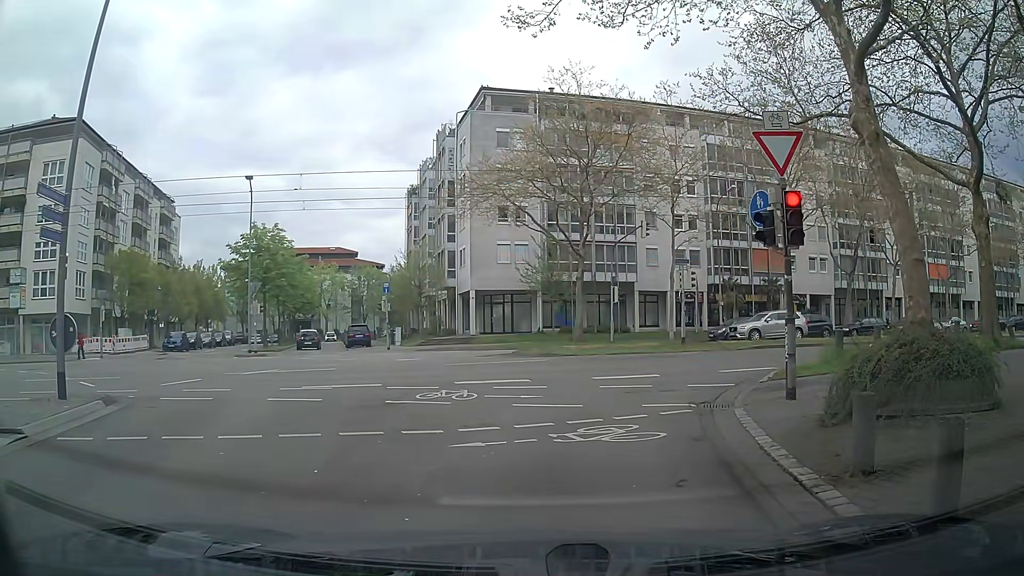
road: residential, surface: asphalt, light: Day
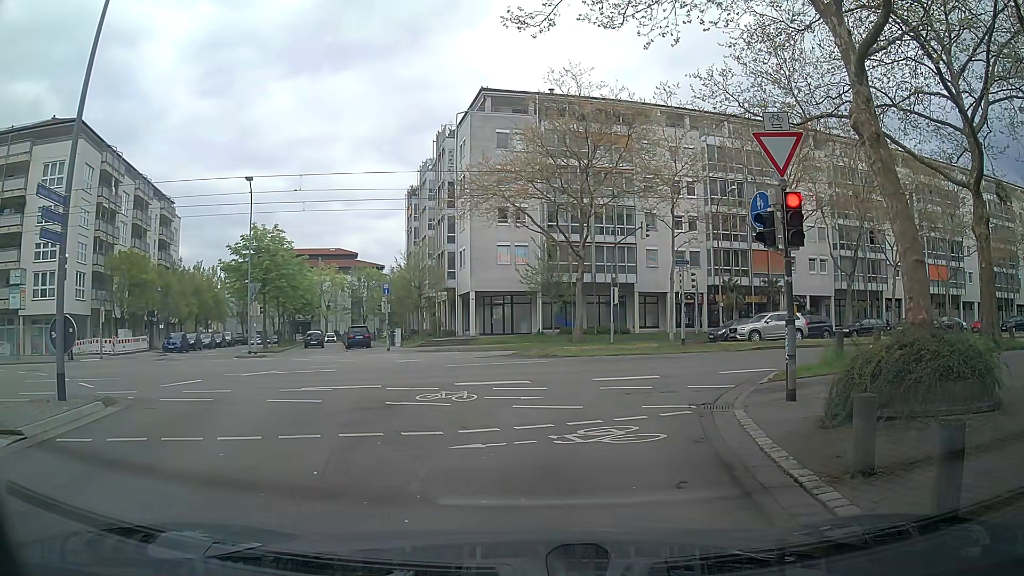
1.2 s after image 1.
(0.0, +0.1) m; 0°
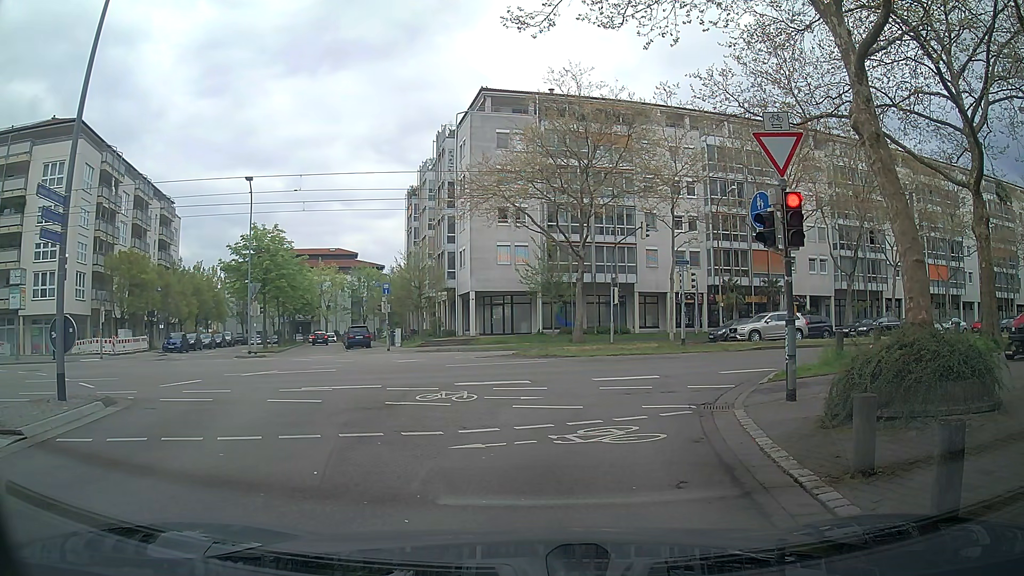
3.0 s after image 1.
(0.0, 0.0) m; 0°
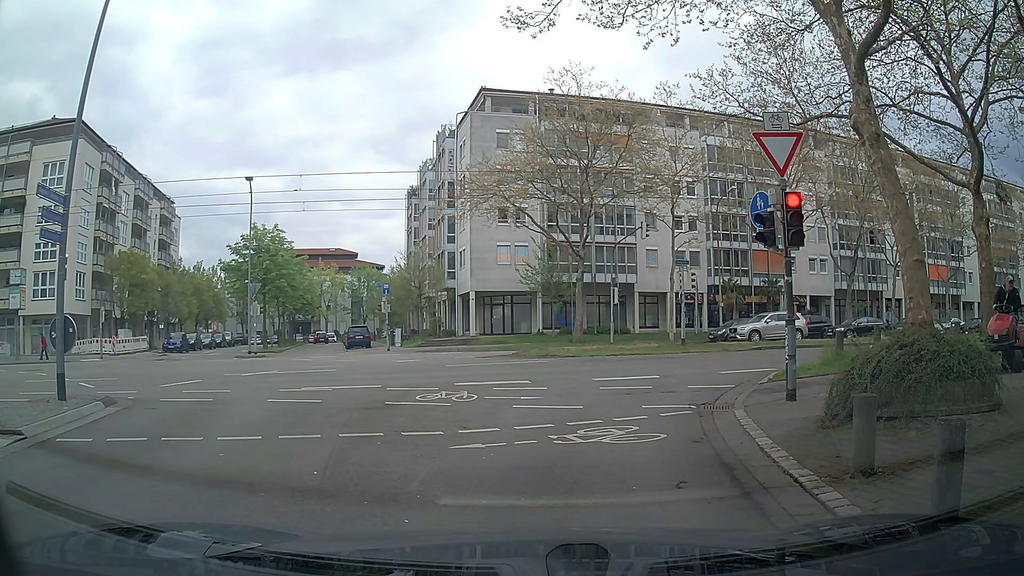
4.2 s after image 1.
(0.0, 0.0) m; 0°
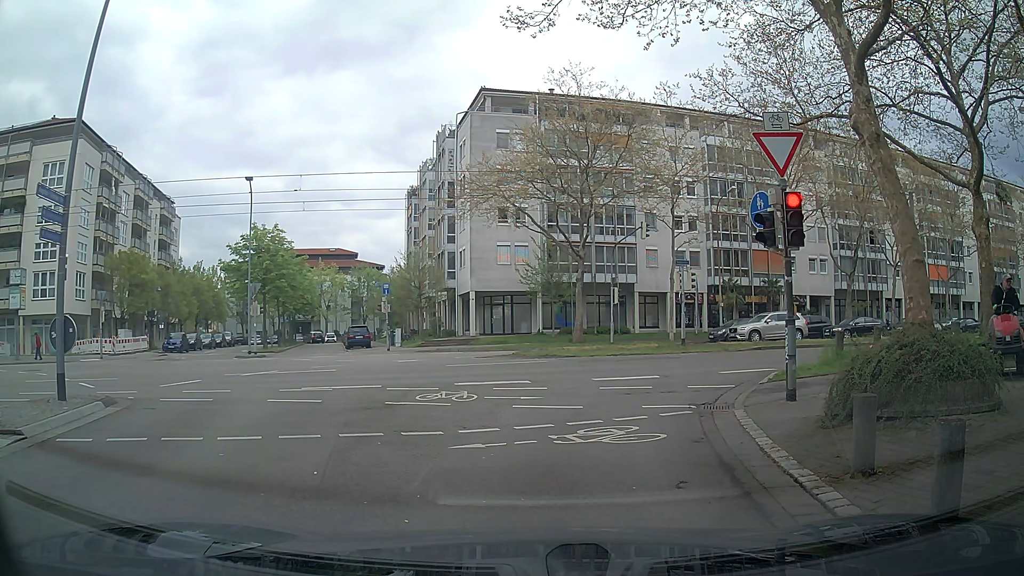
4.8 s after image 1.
(0.0, 0.0) m; 0°
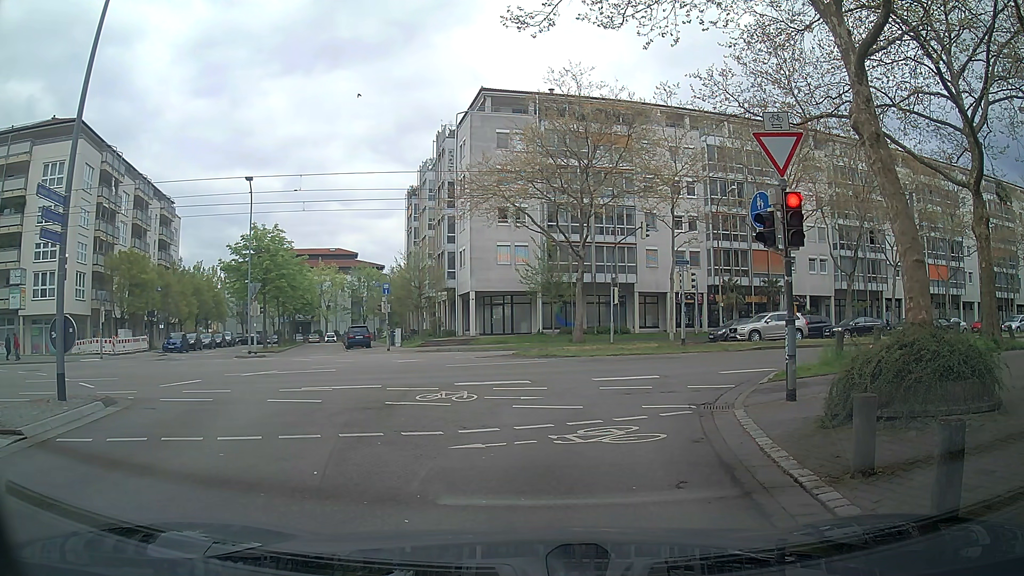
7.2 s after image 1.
(0.0, 0.0) m; 0°
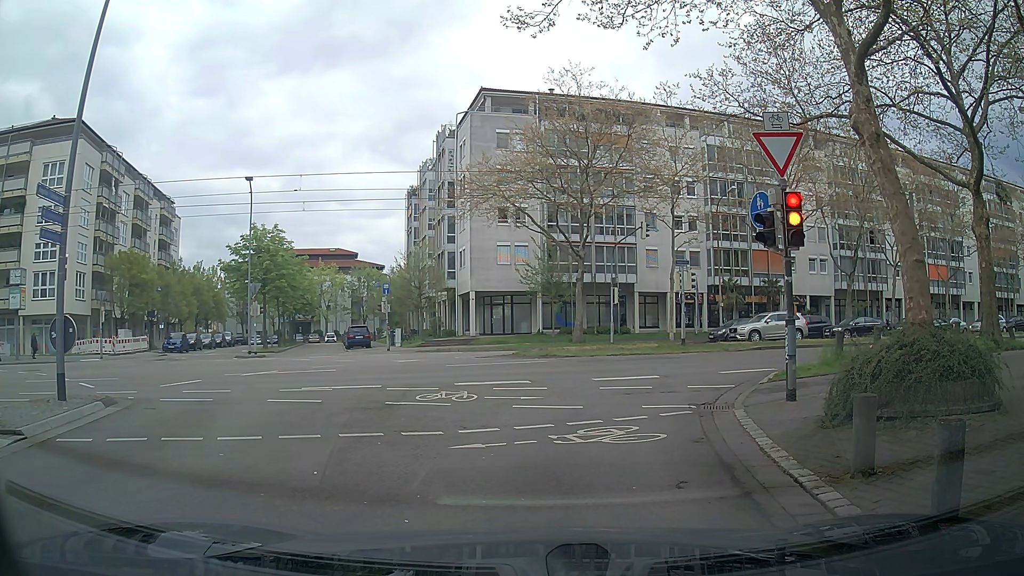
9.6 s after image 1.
(0.0, 0.0) m; 0°
